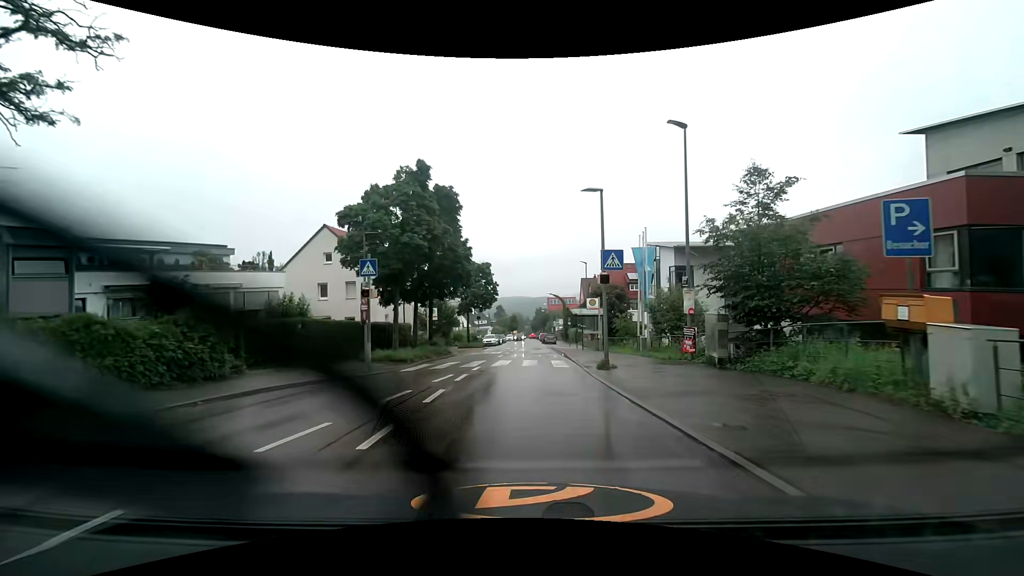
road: tertiary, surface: asphalt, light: Day
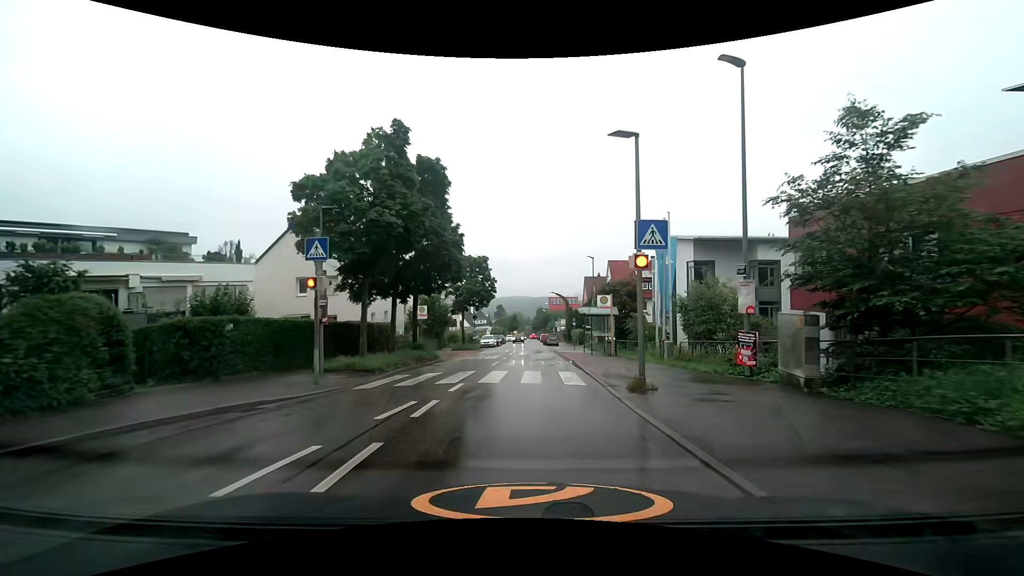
(0.0, +4.3) m; +1°
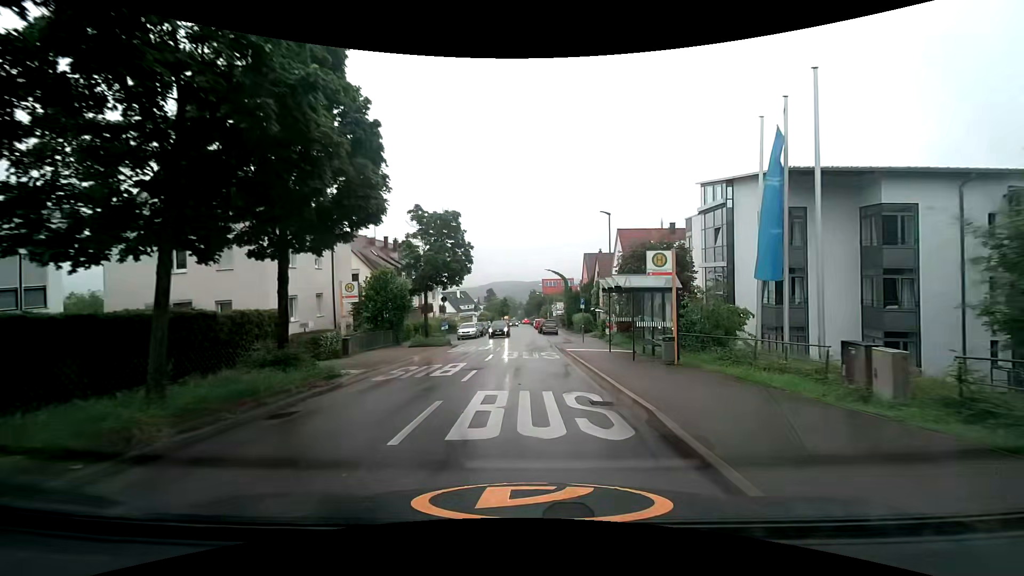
(+0.1, +12.9) m; 0°
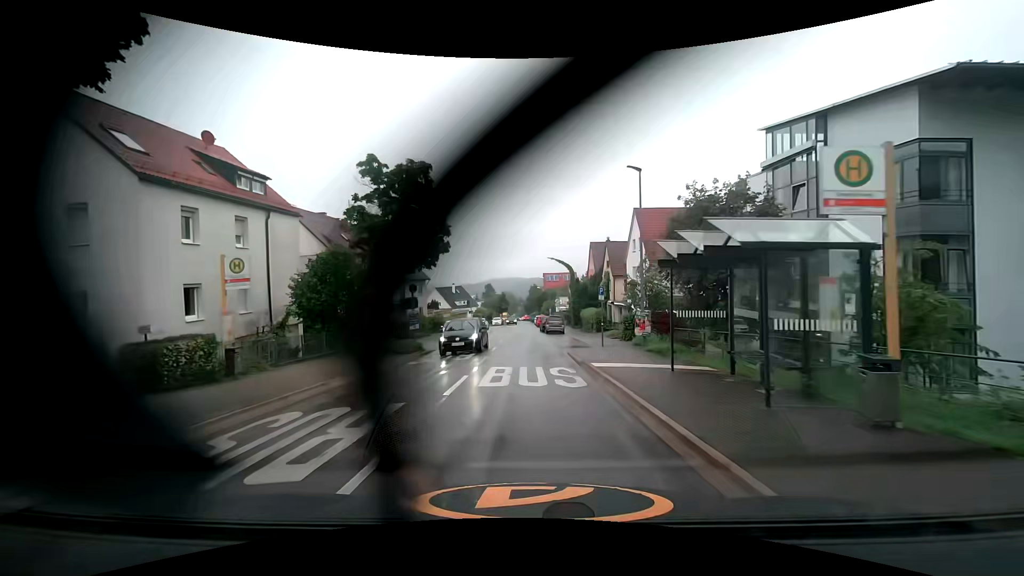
(0.0, +8.6) m; +1°
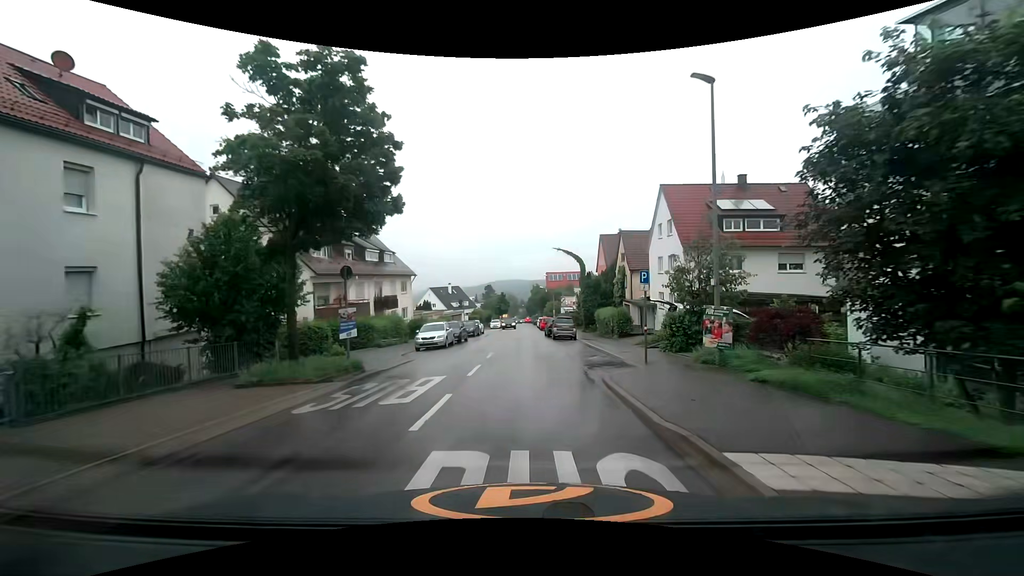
(-0.1, +8.9) m; 0°
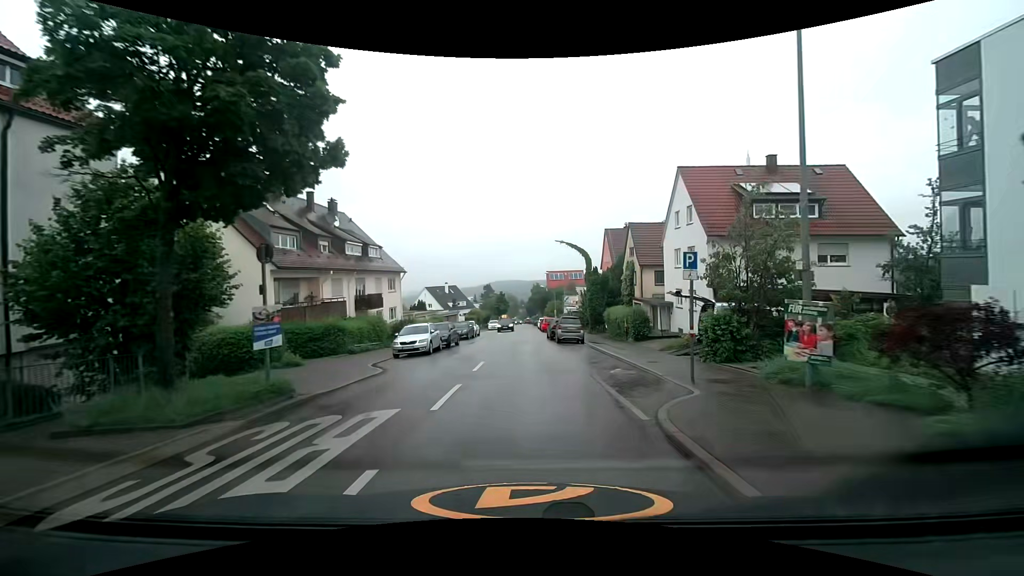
(0.0, +4.5) m; 0°
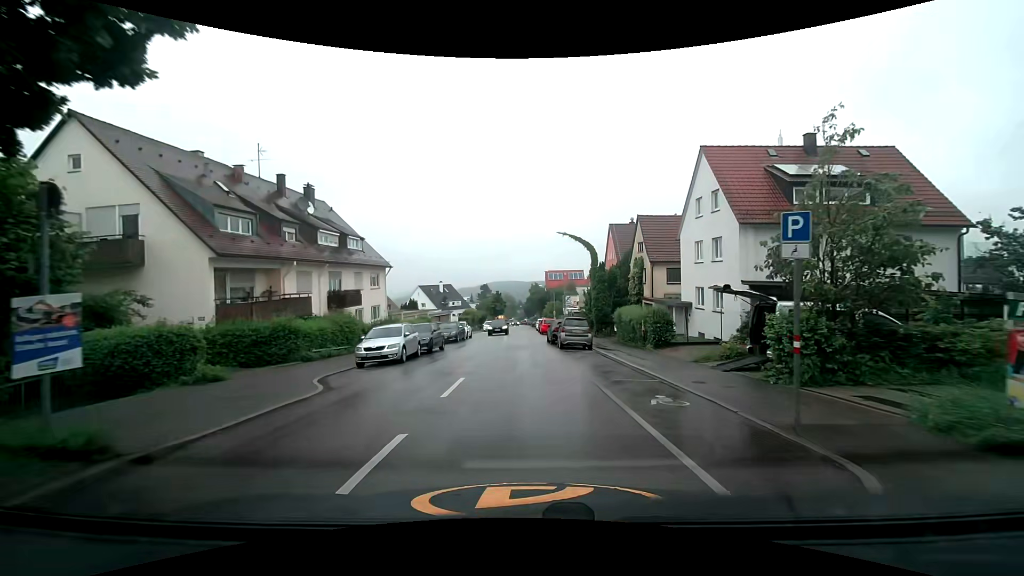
(0.0, +4.6) m; 0°
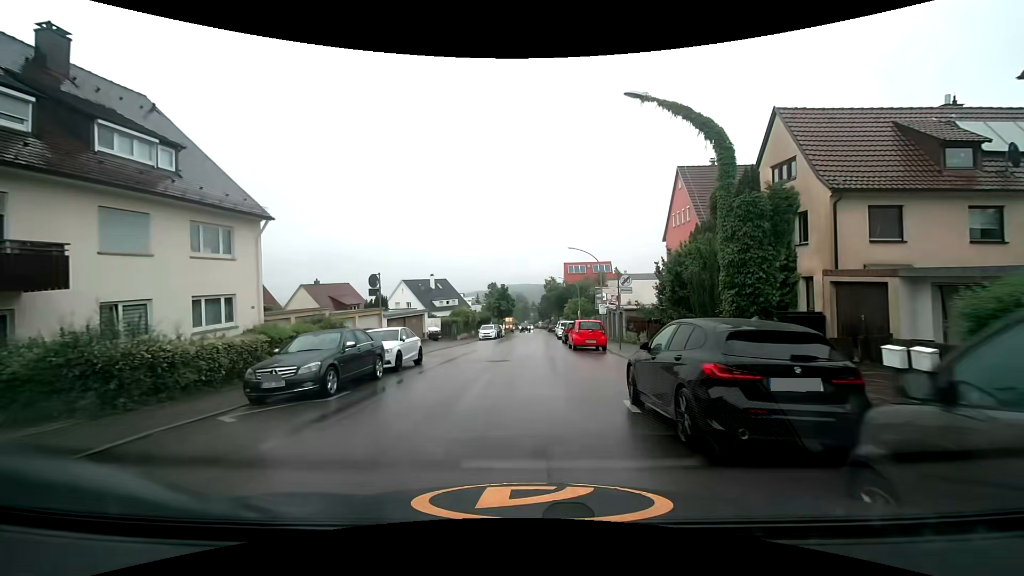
(-0.1, +23.2) m; -1°
